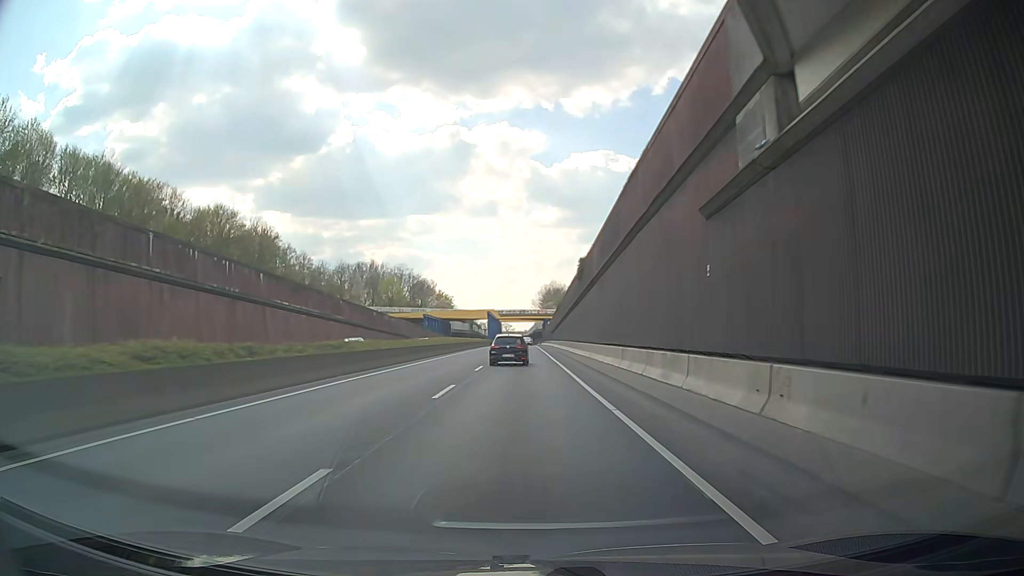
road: trunk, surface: asphalt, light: Day
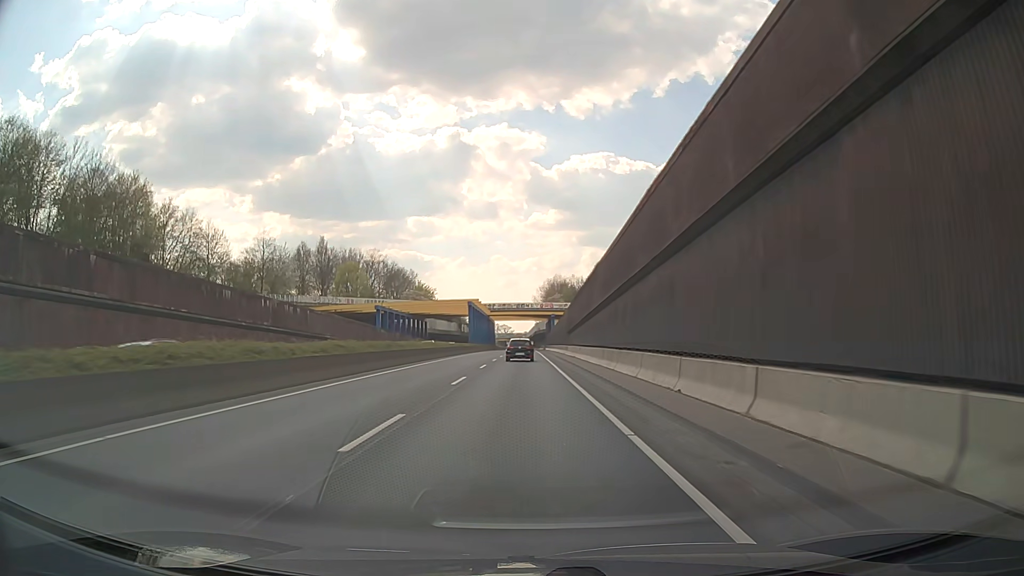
(-0.3, +43.3) m; 0°
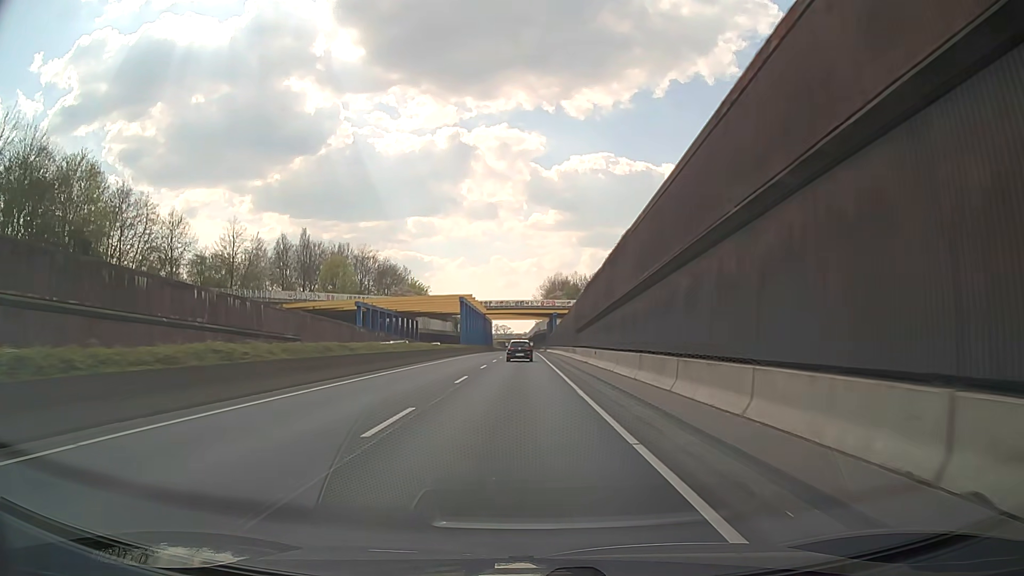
(0.0, +10.8) m; 0°
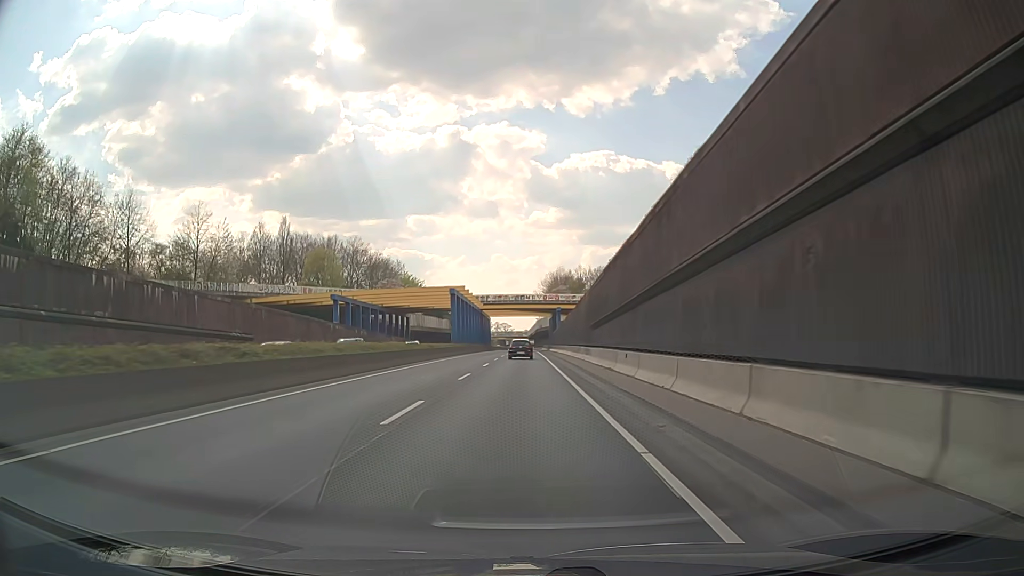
(0.0, +10.8) m; 0°
